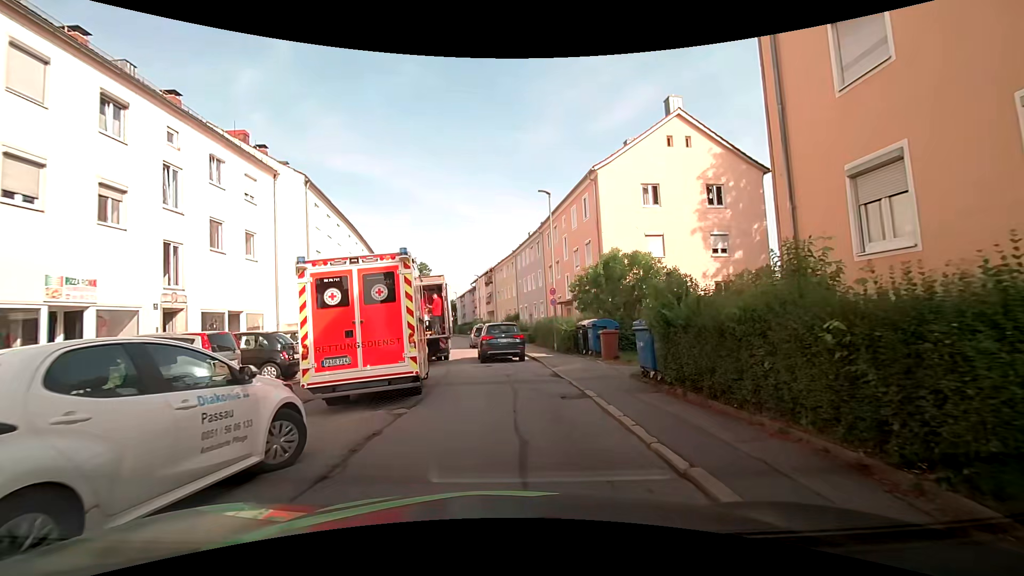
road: residential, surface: asphalt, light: Day
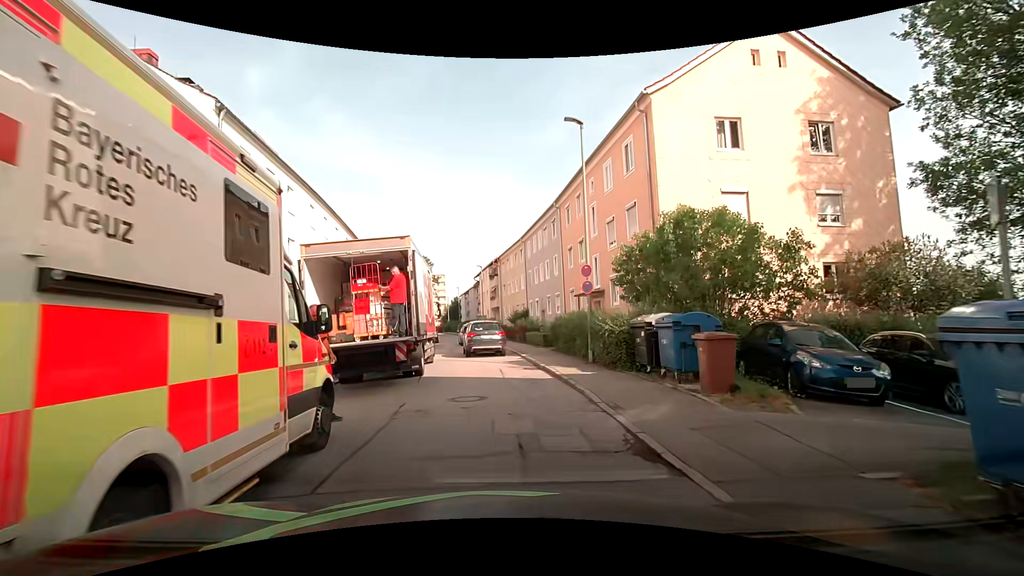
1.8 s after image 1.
(-0.3, +8.6) m; -2°
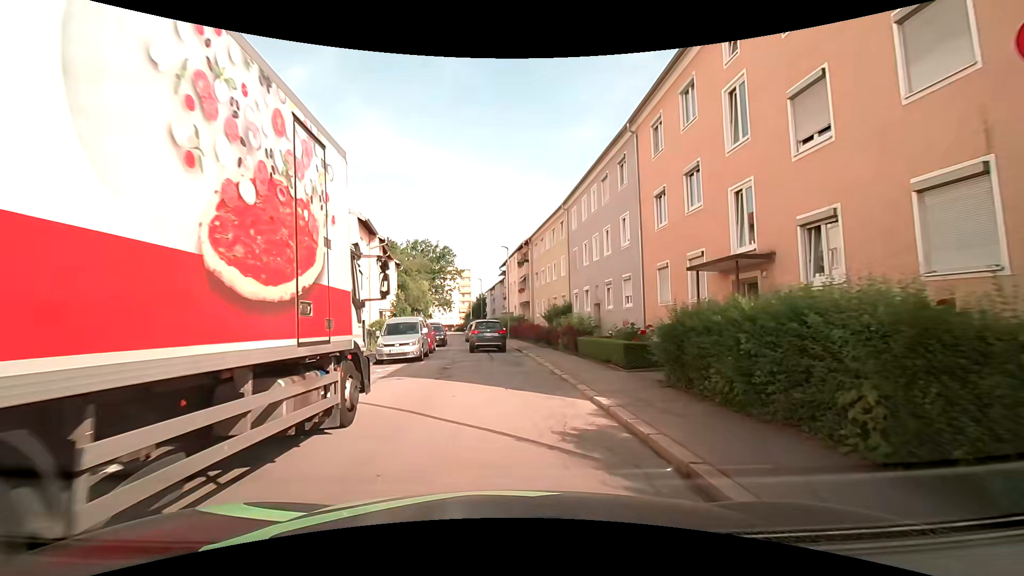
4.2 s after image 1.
(-0.5, +13.1) m; -3°
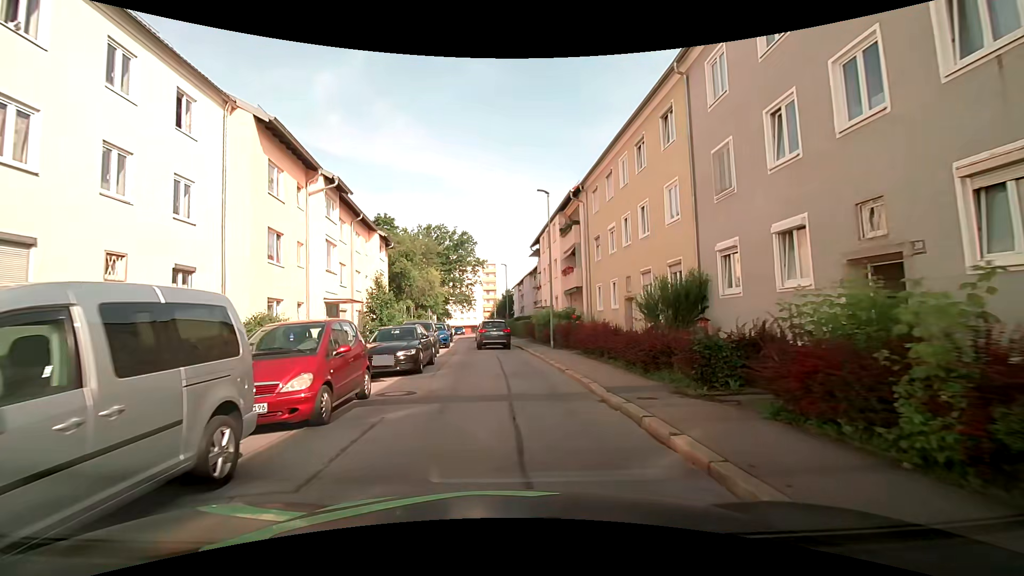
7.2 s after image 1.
(-0.7, +18.3) m; -4°
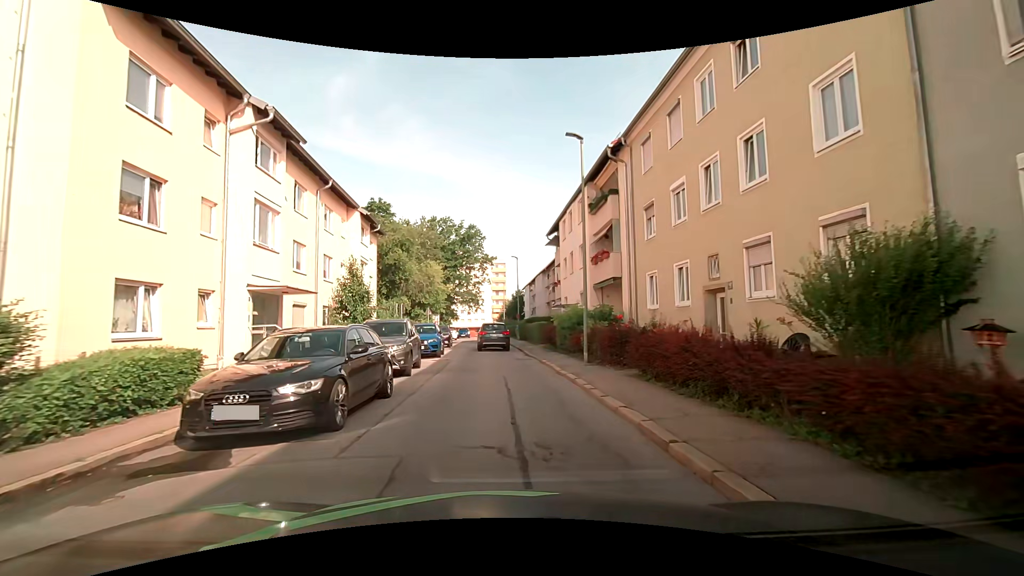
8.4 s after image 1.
(0.0, +7.9) m; 0°
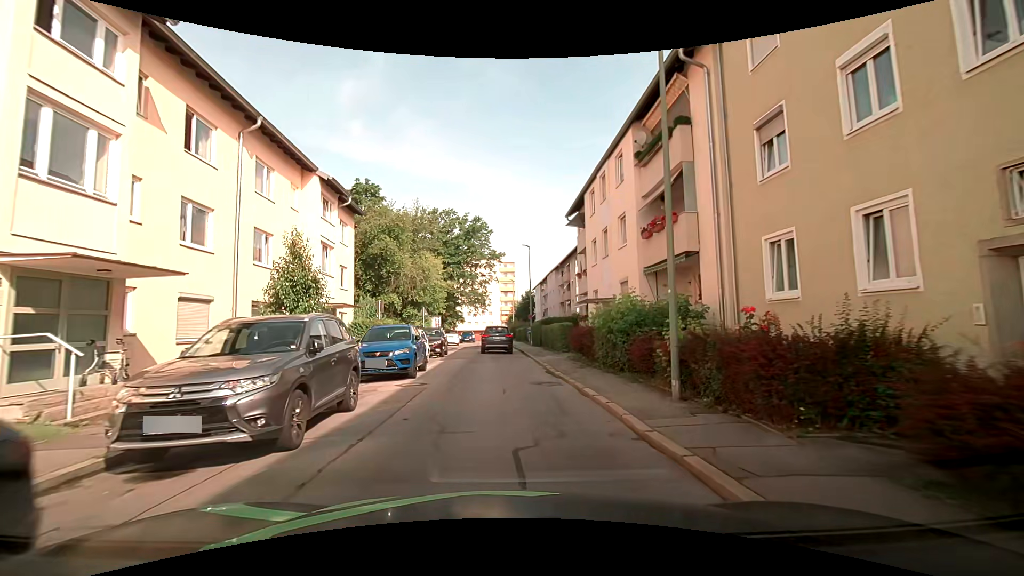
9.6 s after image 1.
(-0.2, +8.2) m; -2°
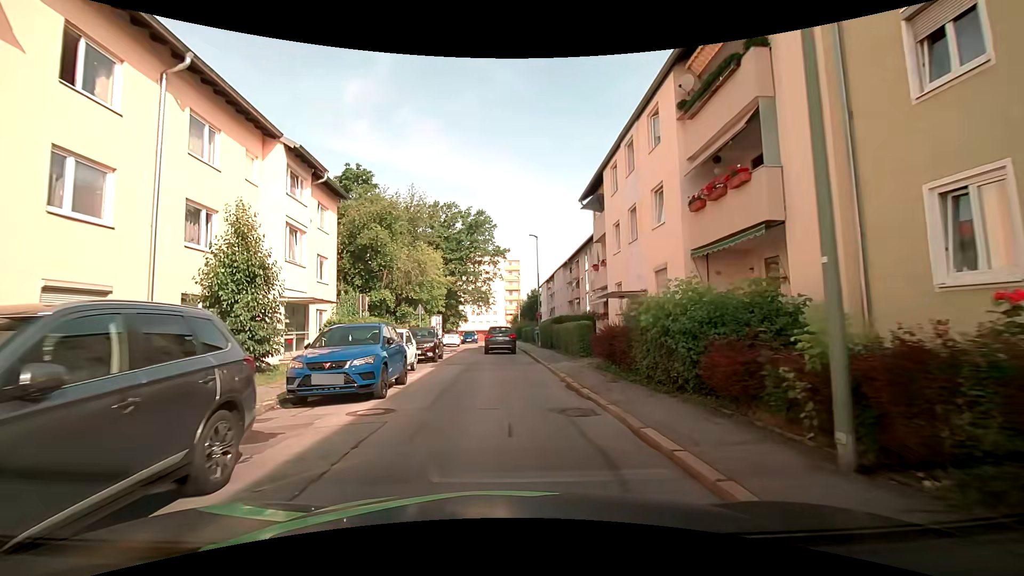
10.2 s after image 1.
(0.0, +4.2) m; -1°
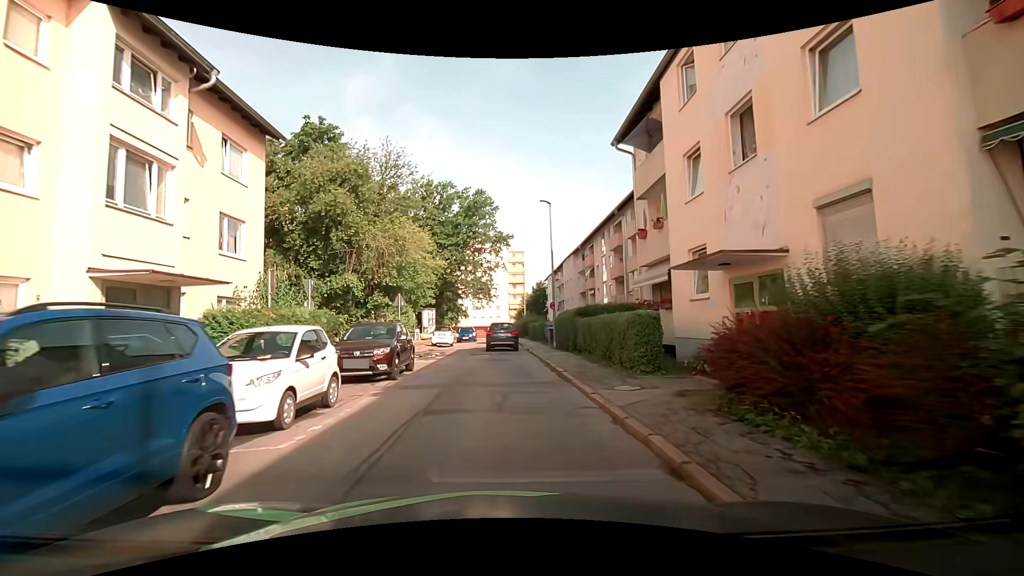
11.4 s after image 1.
(0.0, +8.6) m; +1°
